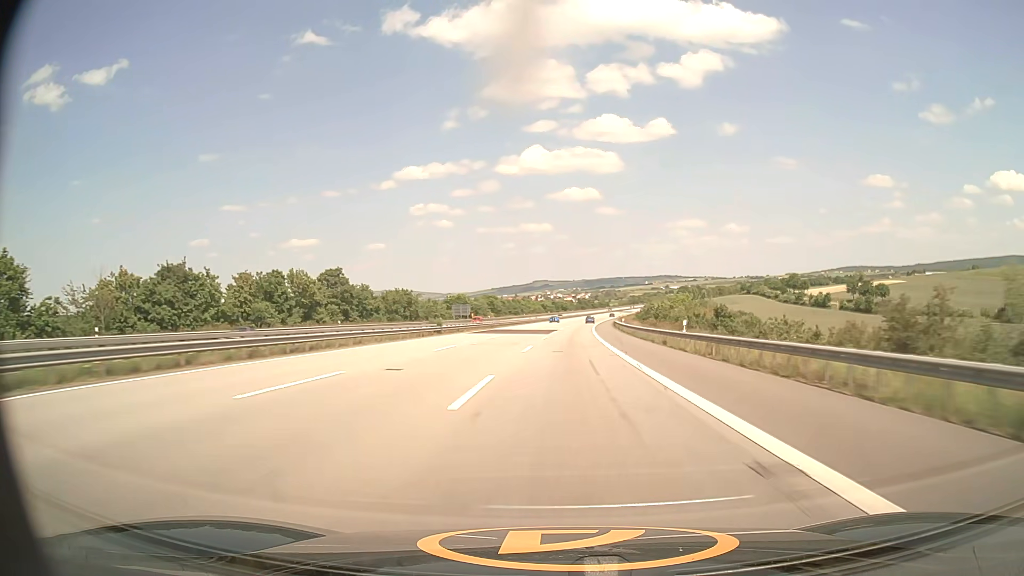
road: motorway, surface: asphalt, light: Day
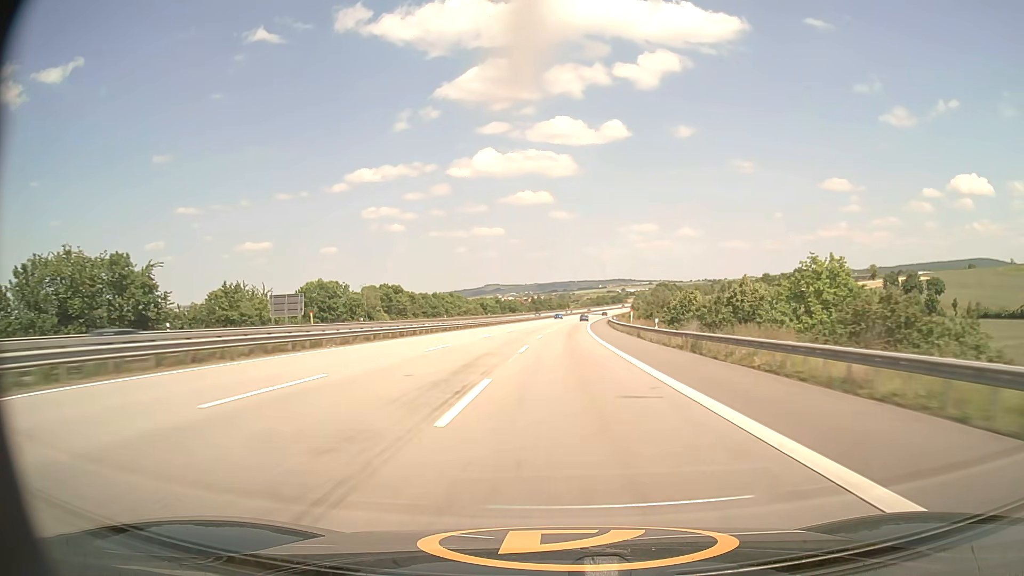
(+3.1, +90.6) m; +4°
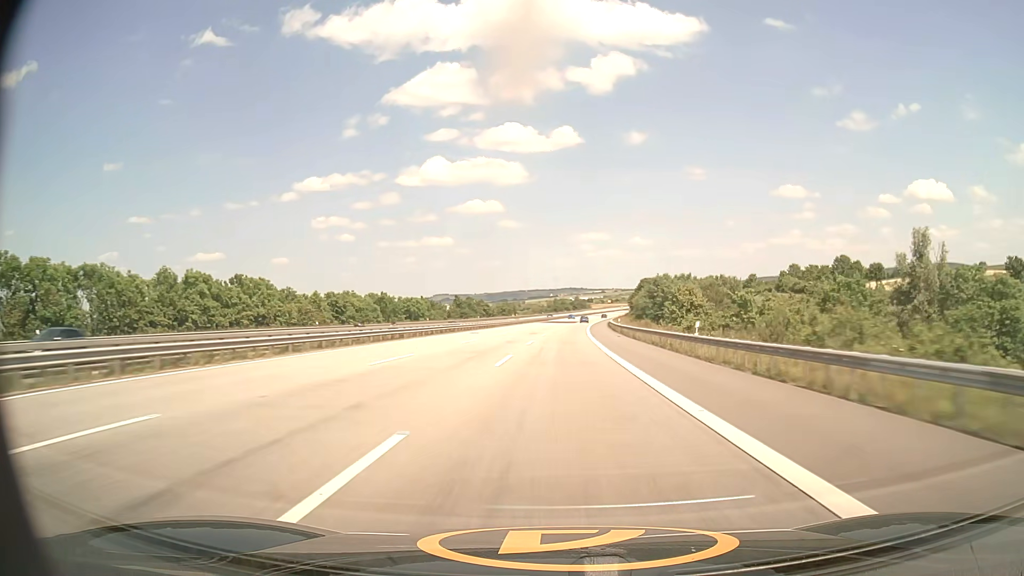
(+4.6, +114.0) m; +4°
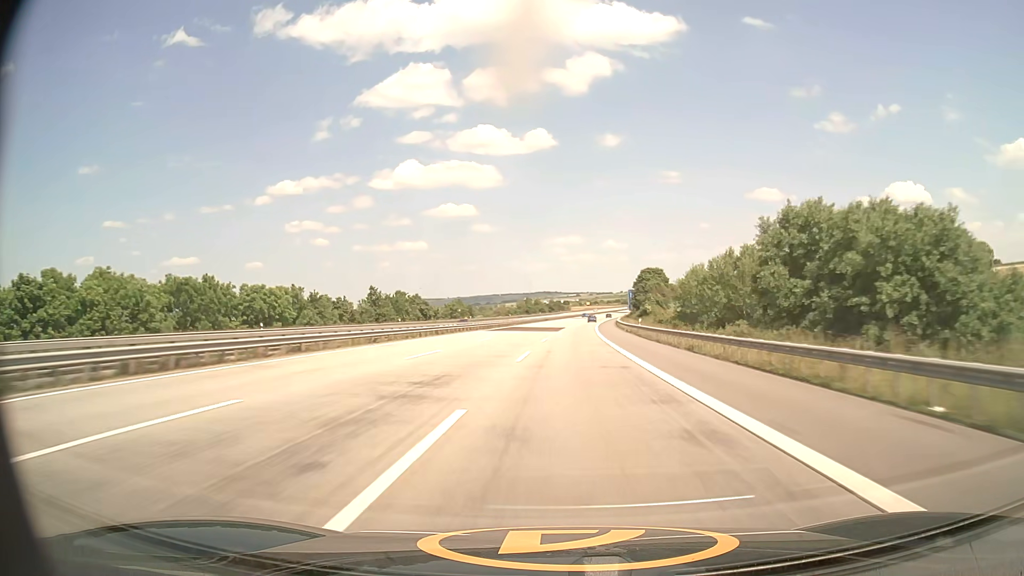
(+1.4, +69.2) m; +2°
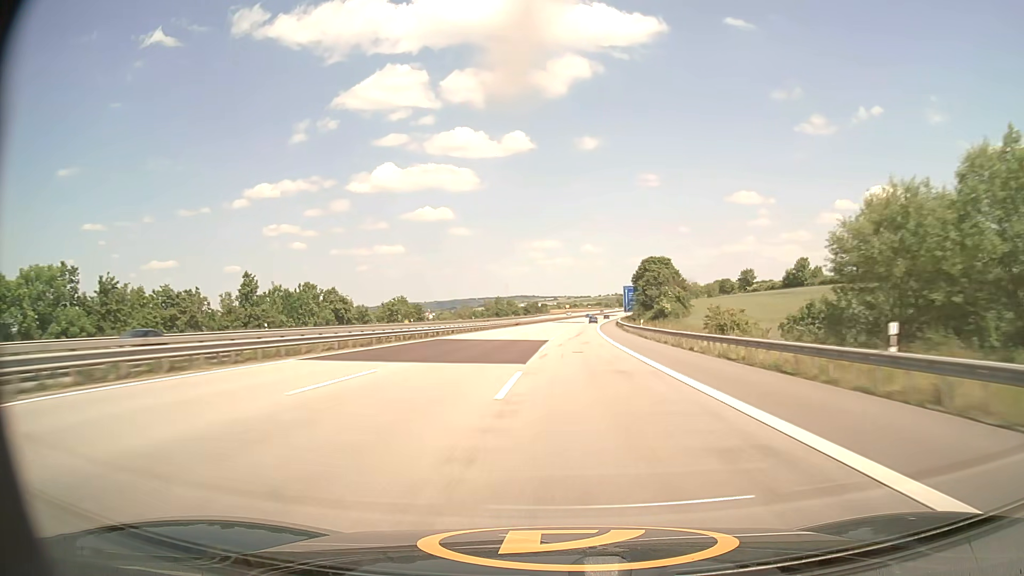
(+0.7, +46.5) m; +2°
